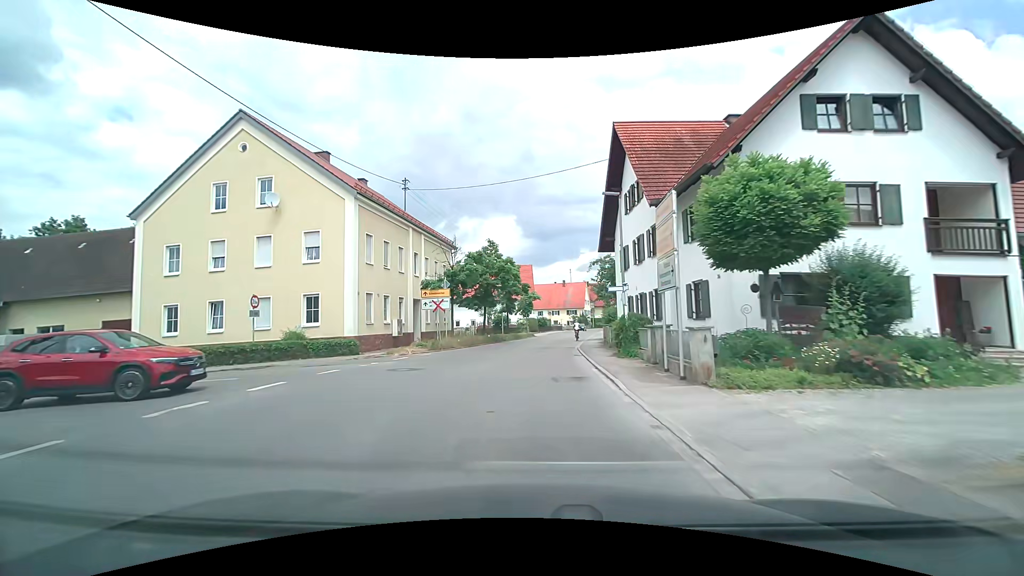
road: tertiary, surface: asphalt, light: Day
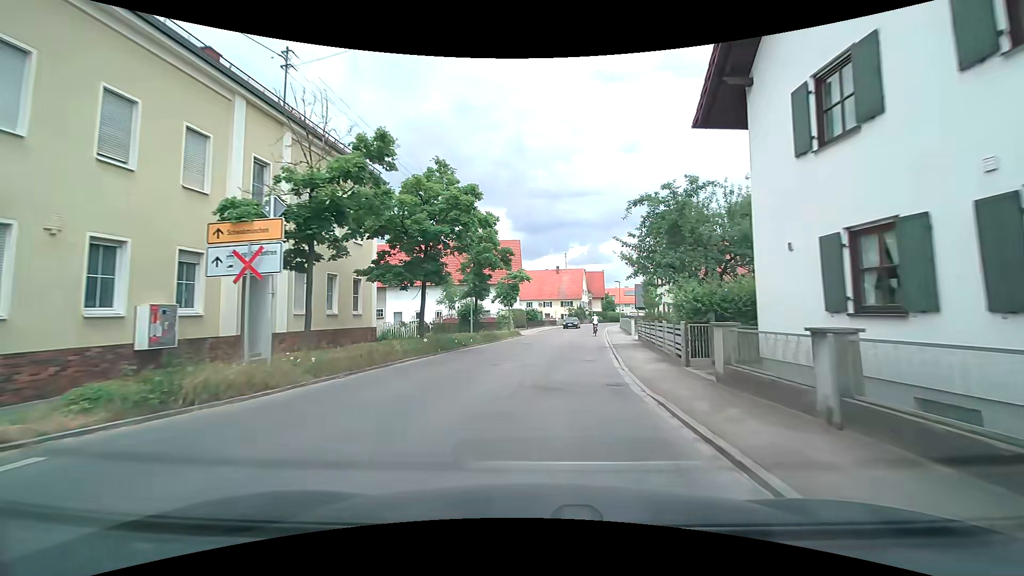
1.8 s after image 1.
(+0.3, +19.3) m; +1°
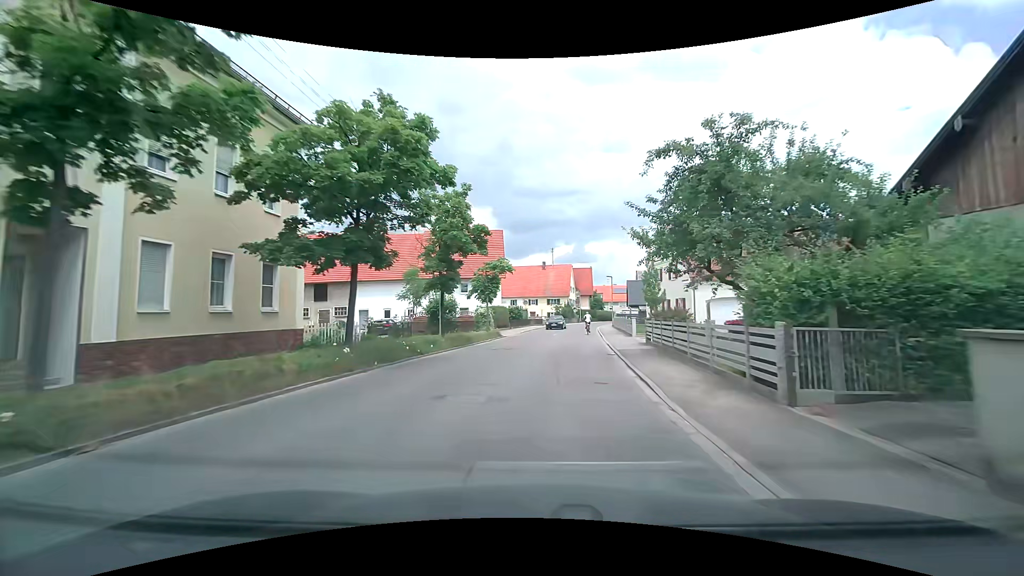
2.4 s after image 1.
(+0.1, +6.3) m; +2°
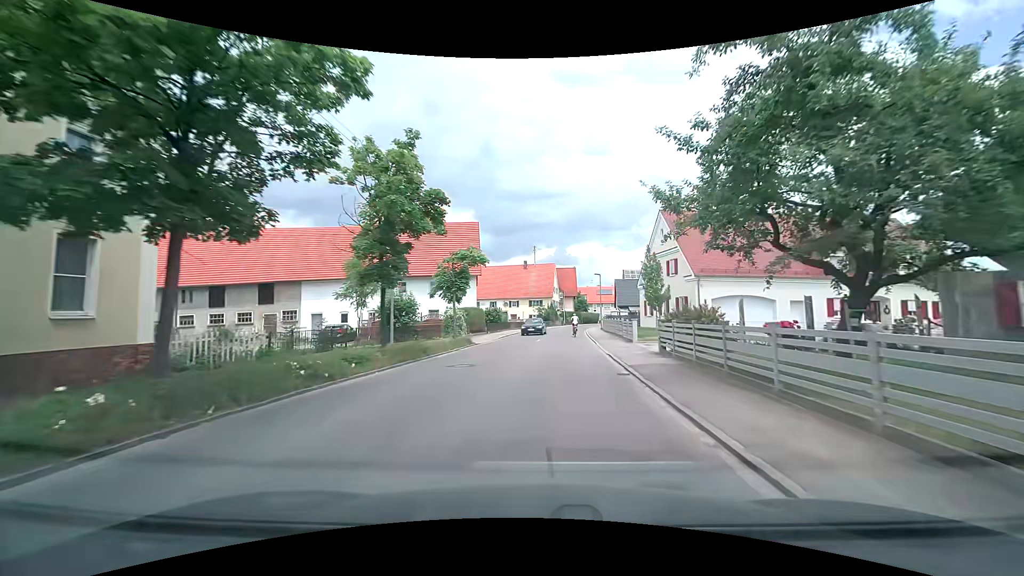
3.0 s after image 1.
(+0.2, +6.3) m; +2°
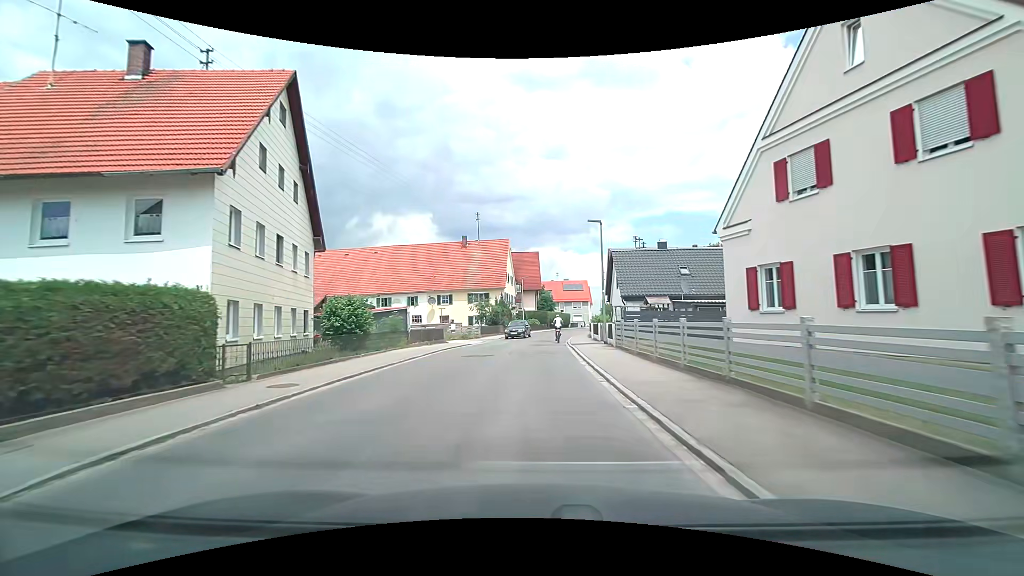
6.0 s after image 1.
(+1.9, +31.4) m; +5°
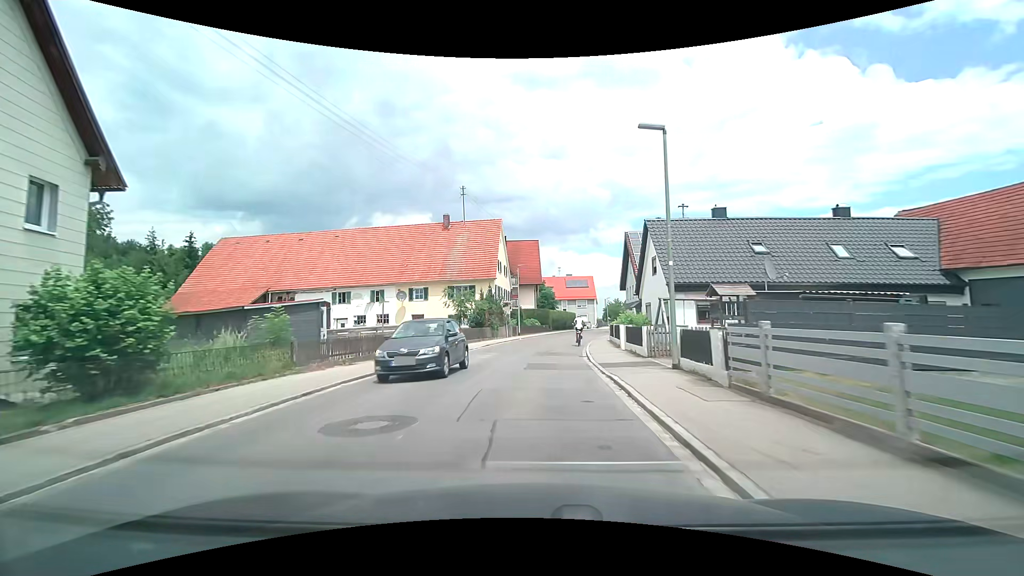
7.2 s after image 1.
(0.0, +12.4) m; 0°
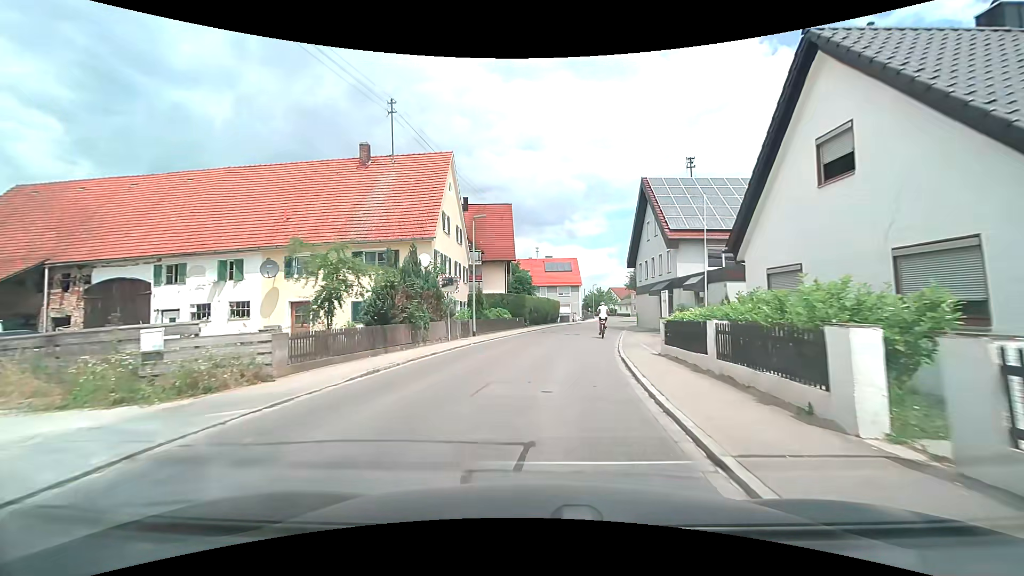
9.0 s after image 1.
(+0.3, +17.9) m; +3°
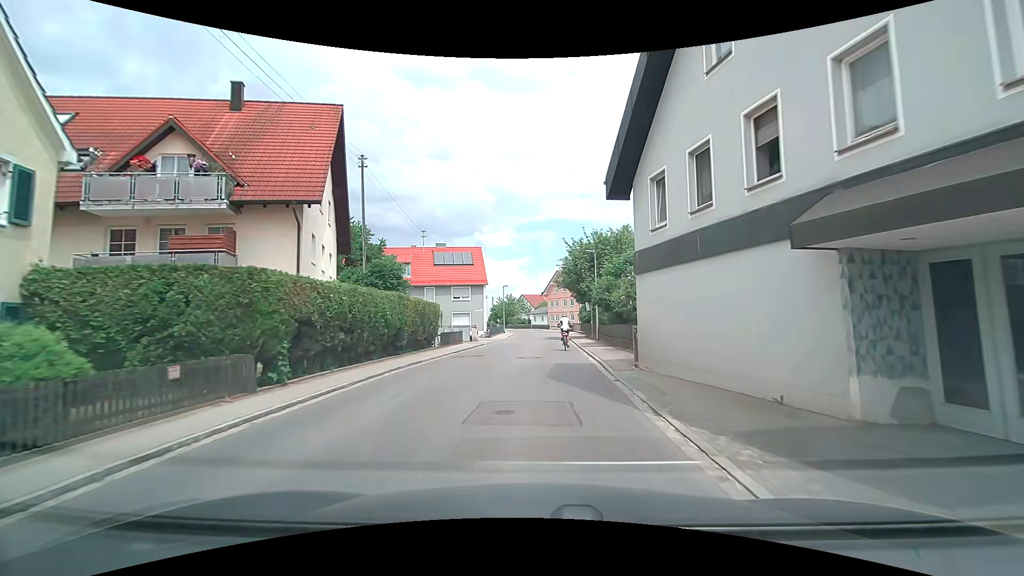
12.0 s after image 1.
(+2.5, +26.6) m; +10°
(0, +10) (+1, +20) (+1, +30) (+2, +40) (+2, +50) (+2, +60) (+2, +70) (+1, +80) (-1, +90) (-3, +99) m
